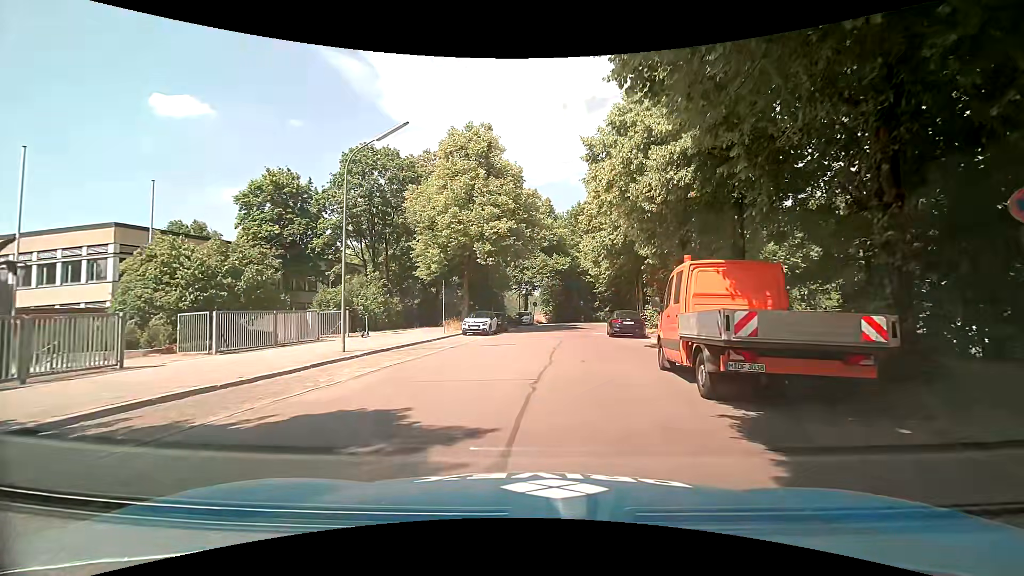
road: residential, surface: asphalt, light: Day
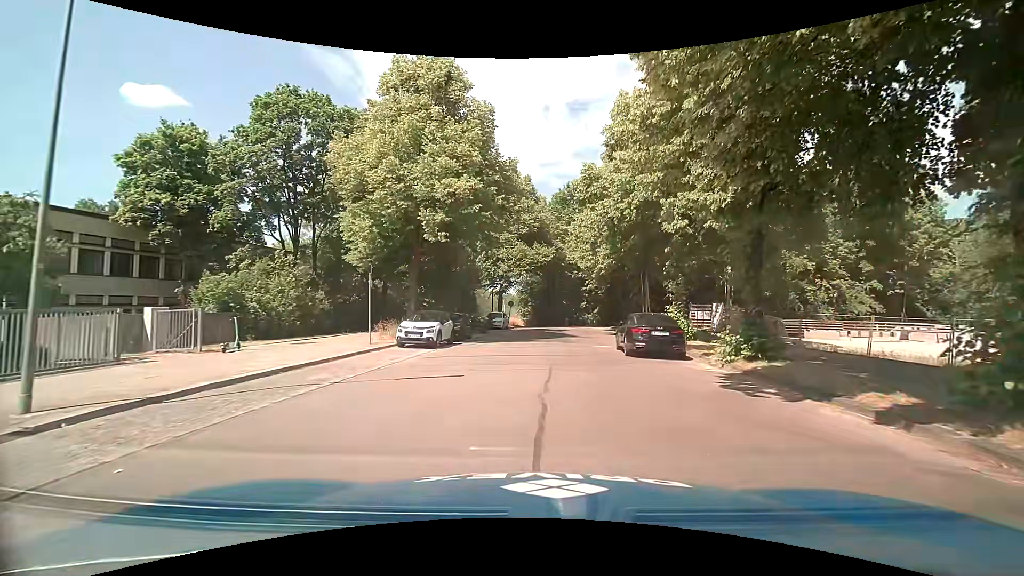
(+0.3, +10.2) m; +2°
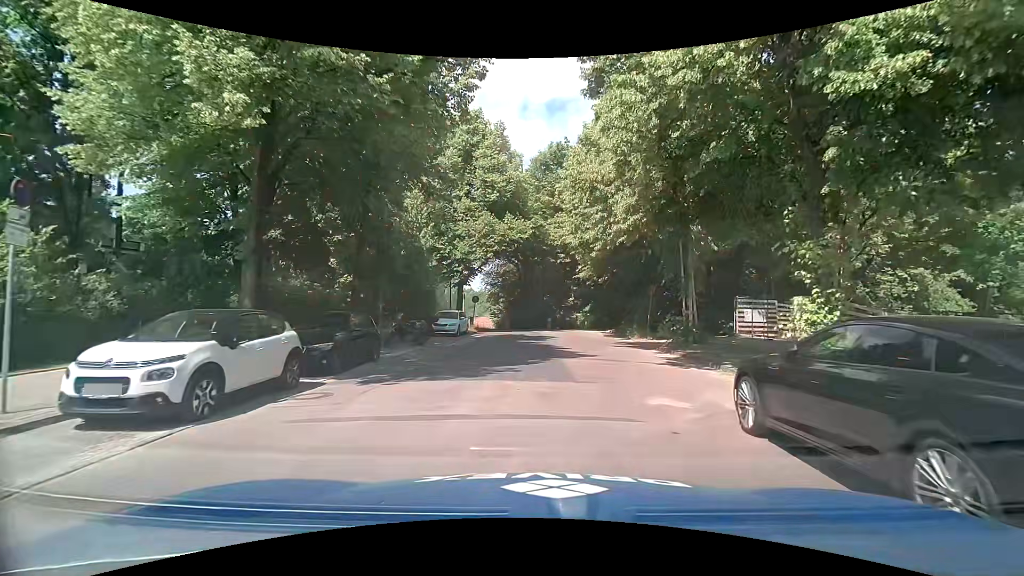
(+0.8, +13.1) m; +4°
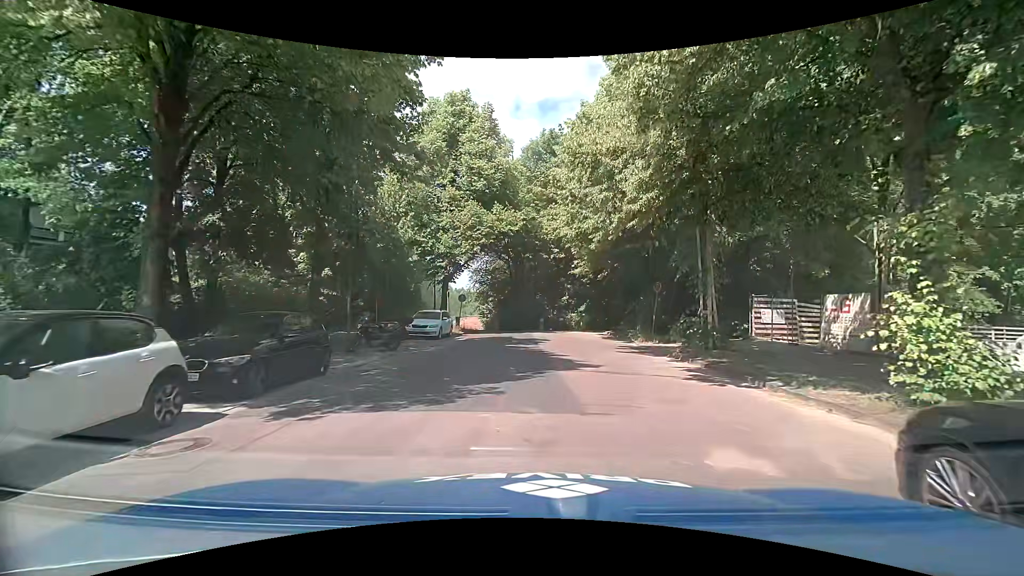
(0.0, +3.0) m; +1°
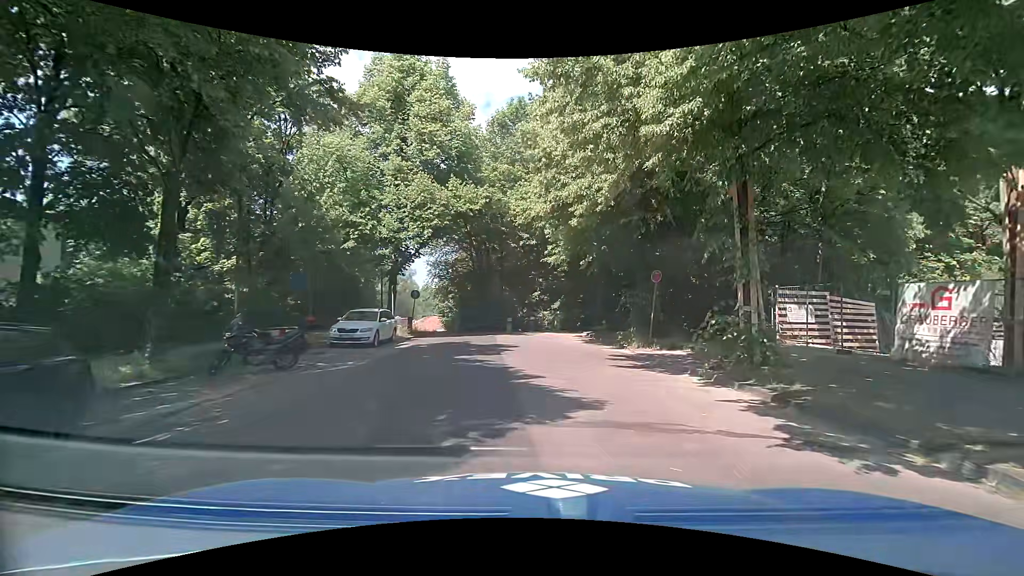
(+0.1, +5.5) m; +4°
